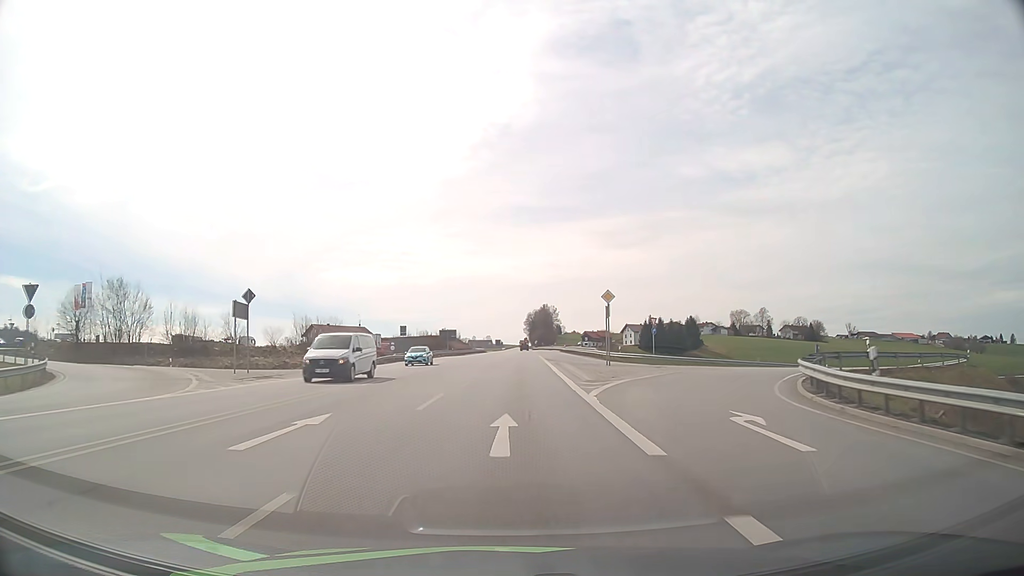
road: primary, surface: asphalt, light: Day
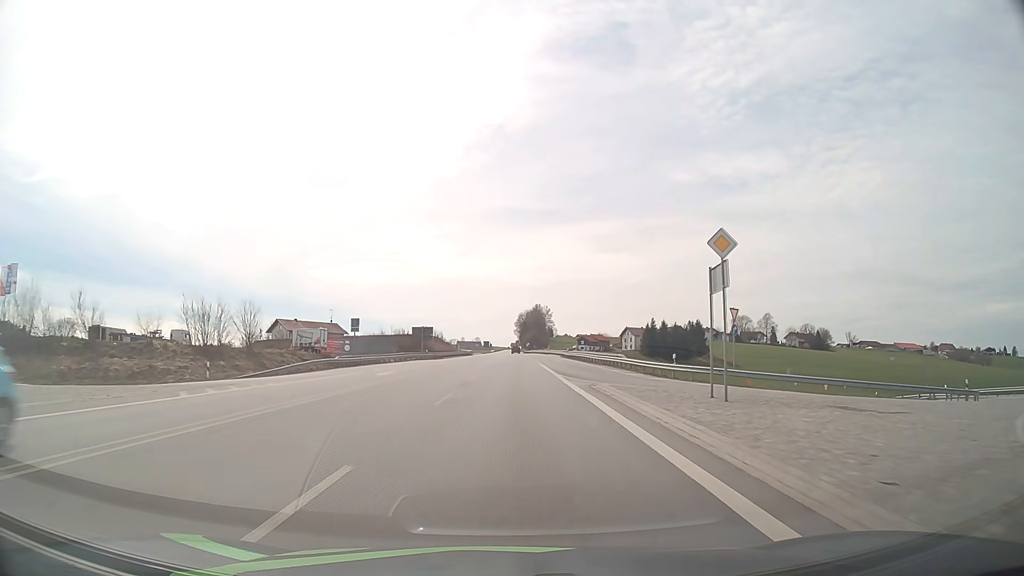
(+0.2, +22.6) m; +1°
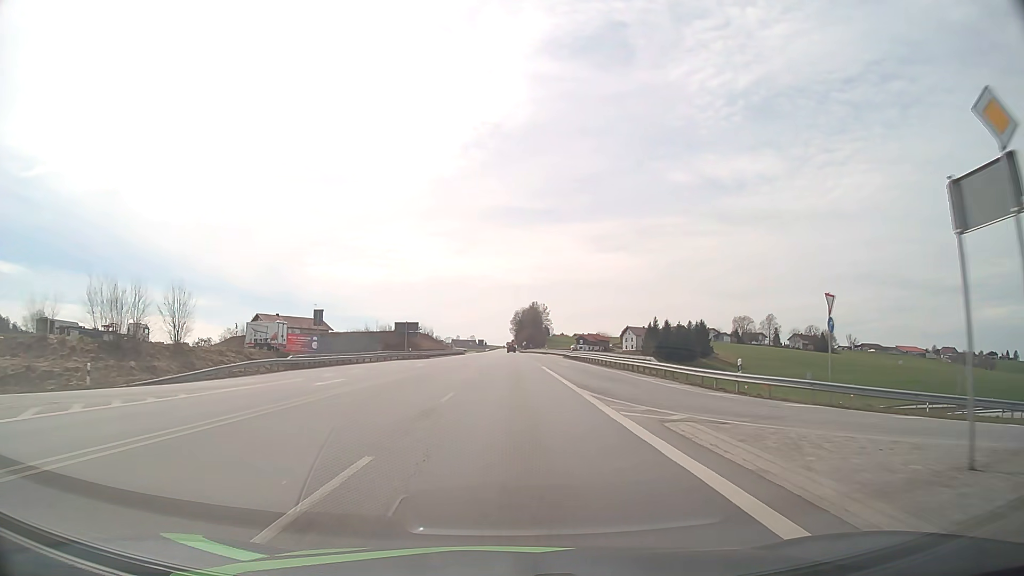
(0.0, +11.4) m; 0°
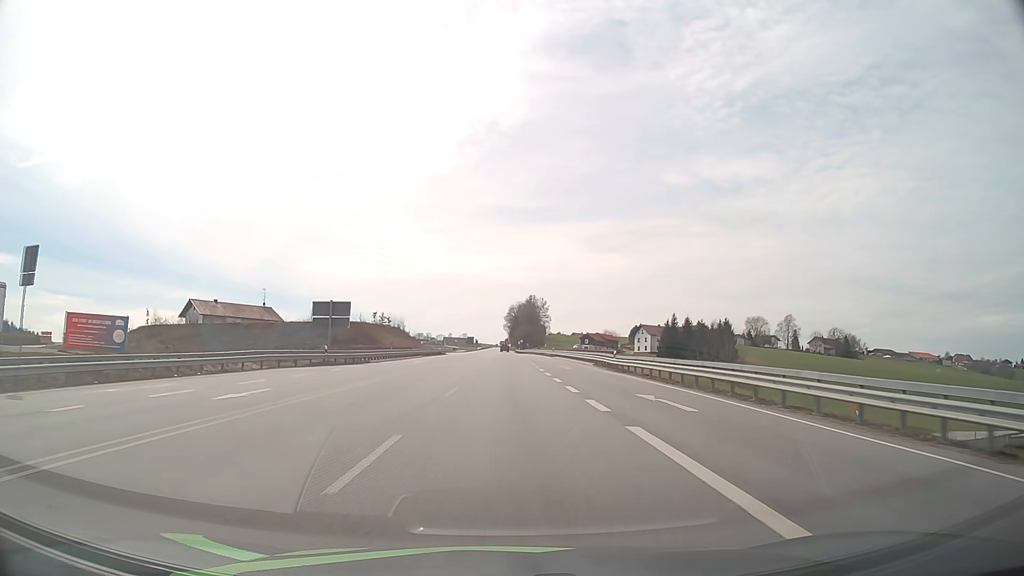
(+0.3, +34.4) m; +1°
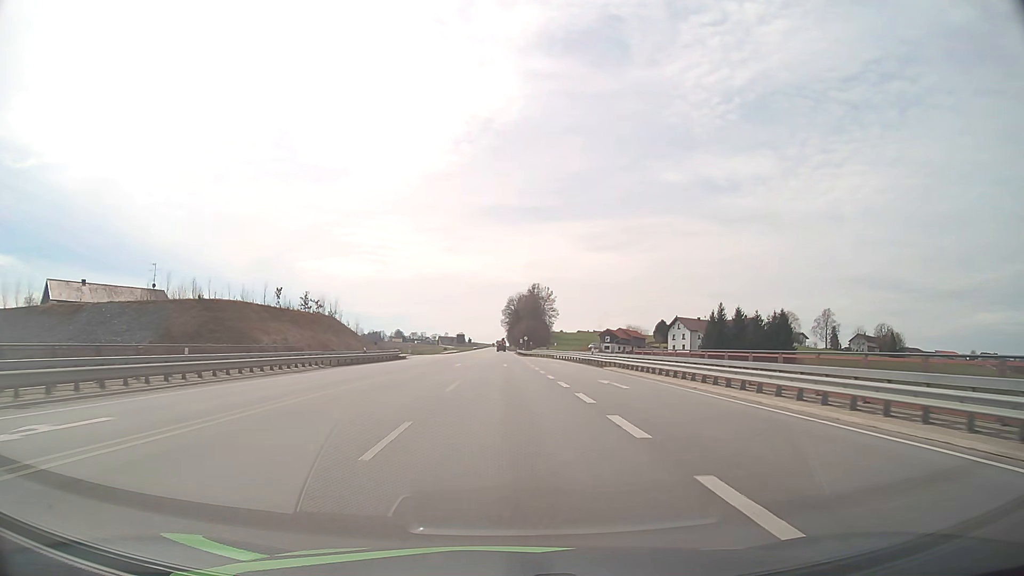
(+0.1, +46.6) m; 0°
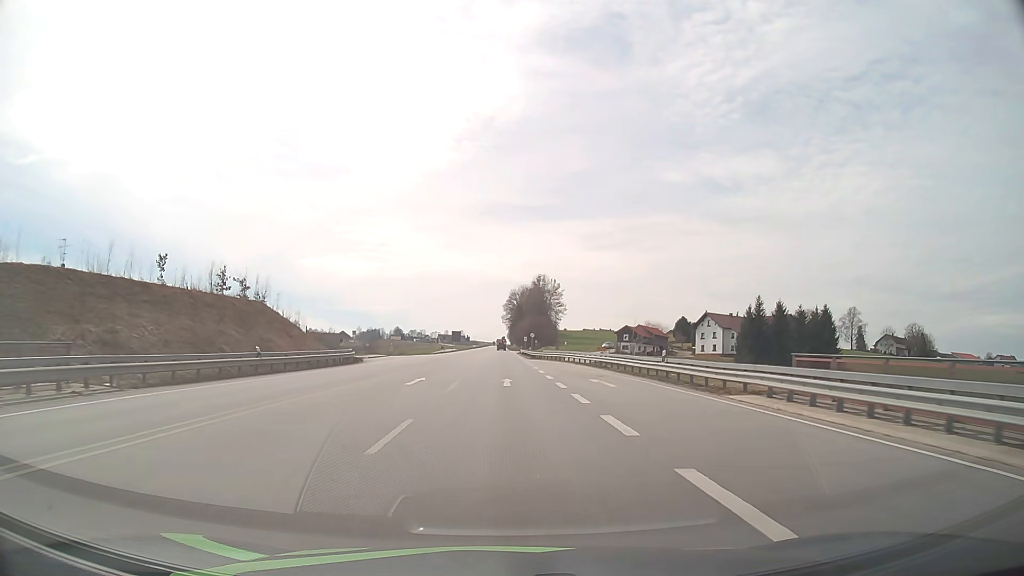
(-0.1, +23.6) m; 0°
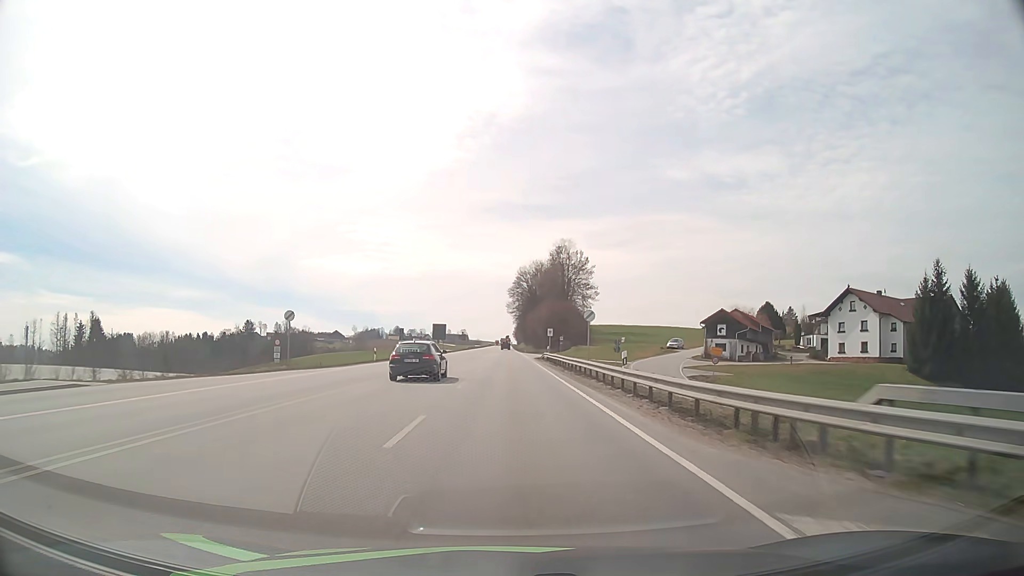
(-0.3, +60.1) m; -1°
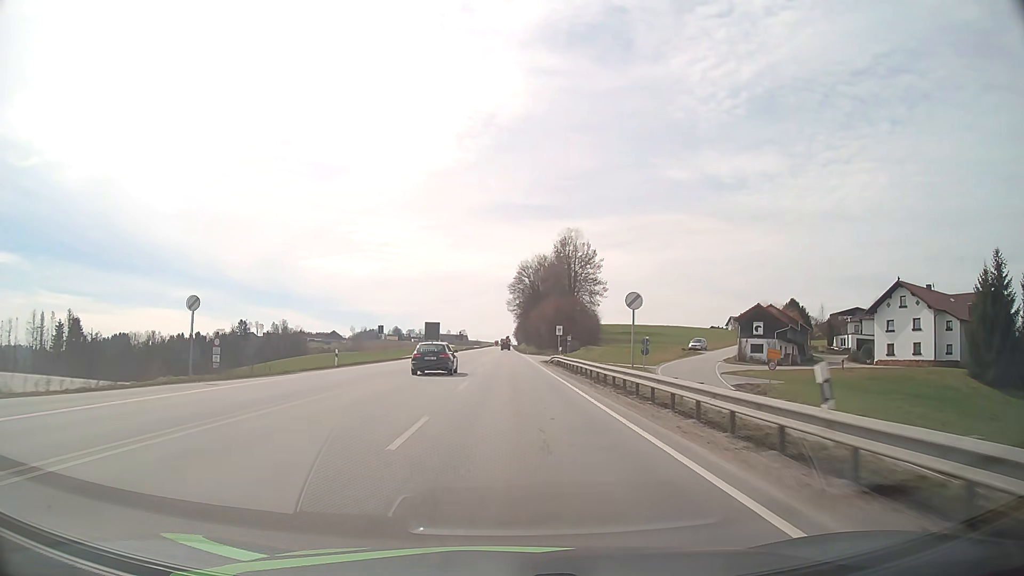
(0.0, +12.2) m; 0°
(0, +10) (0, +20) (0, +30) (0, +40) (0, +50) (0, +60) (0, +70) (0, +80) (0, +90) (0, +100) m
